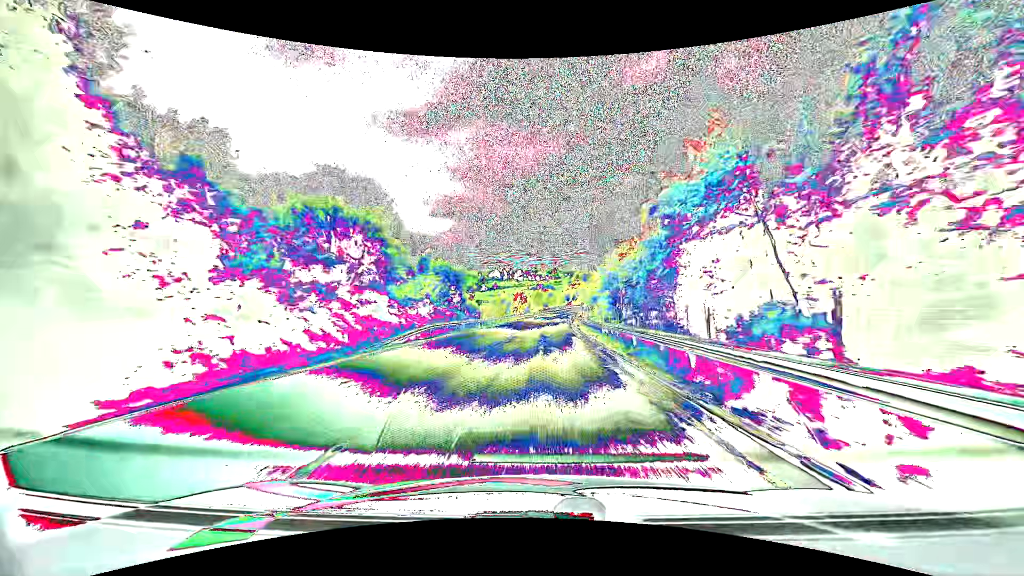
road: primary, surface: asphalt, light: Day
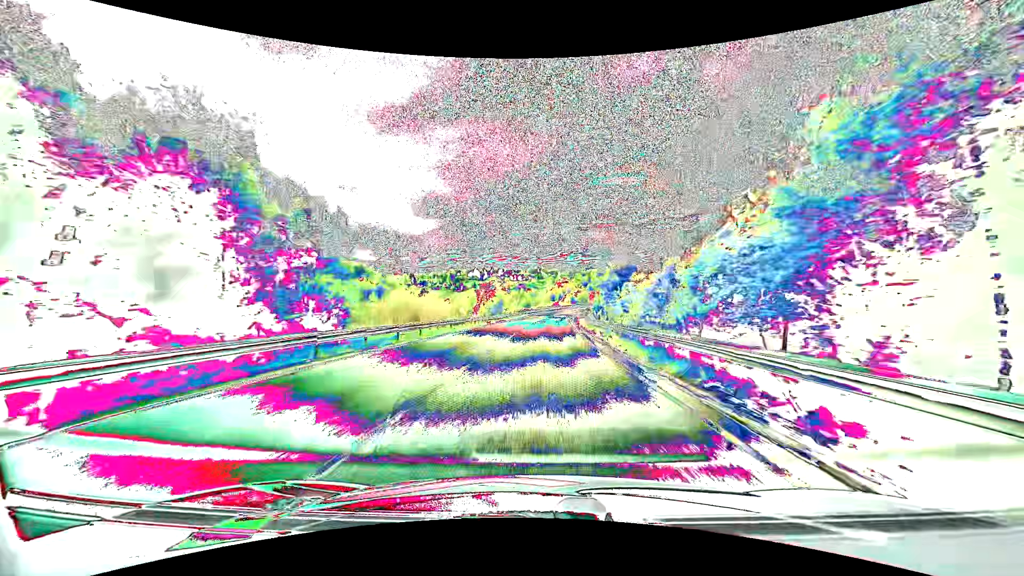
(+1.1, +46.9) m; +3°
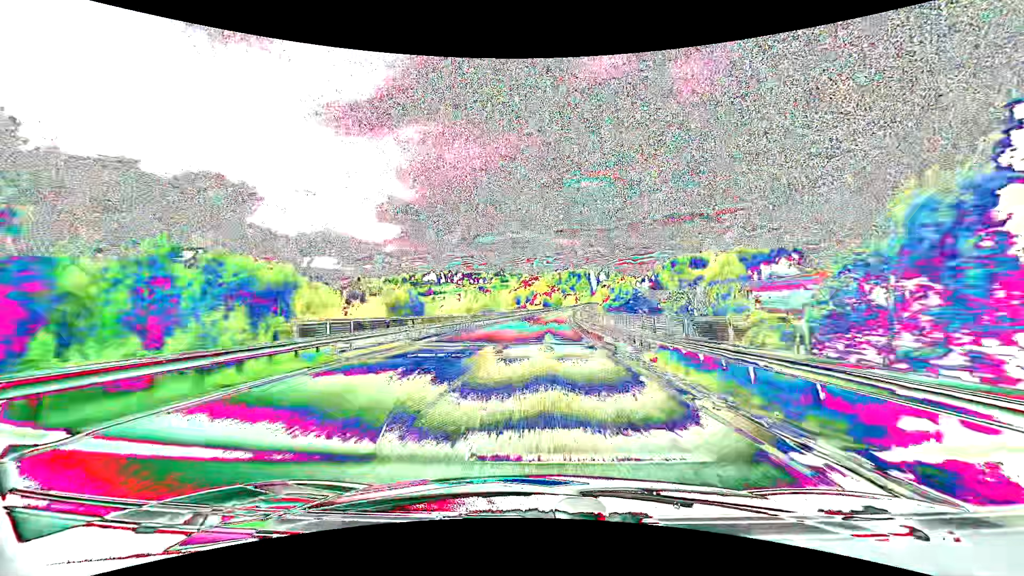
(+2.1, +78.0) m; +4°
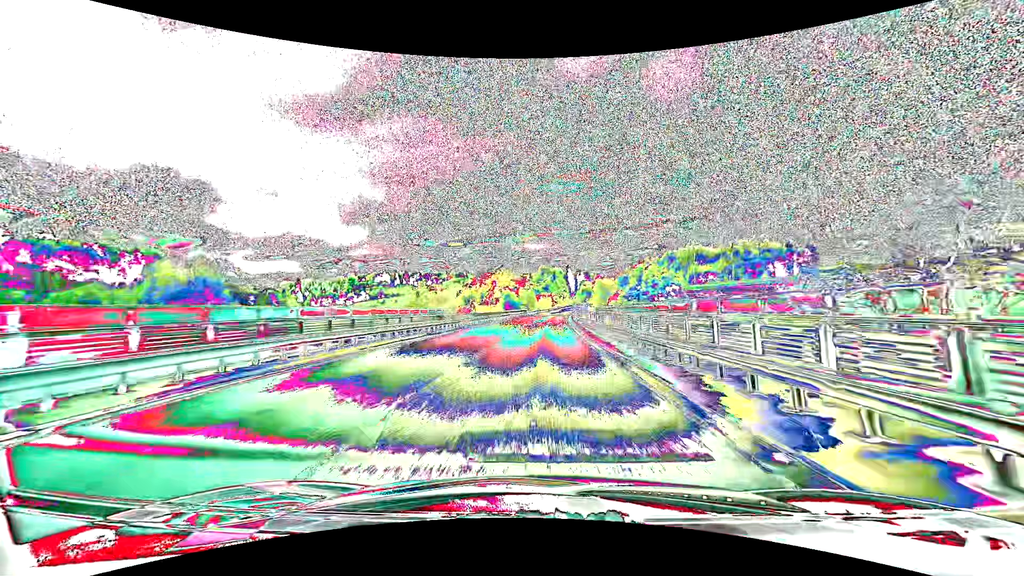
(+2.6, +77.3) m; +4°
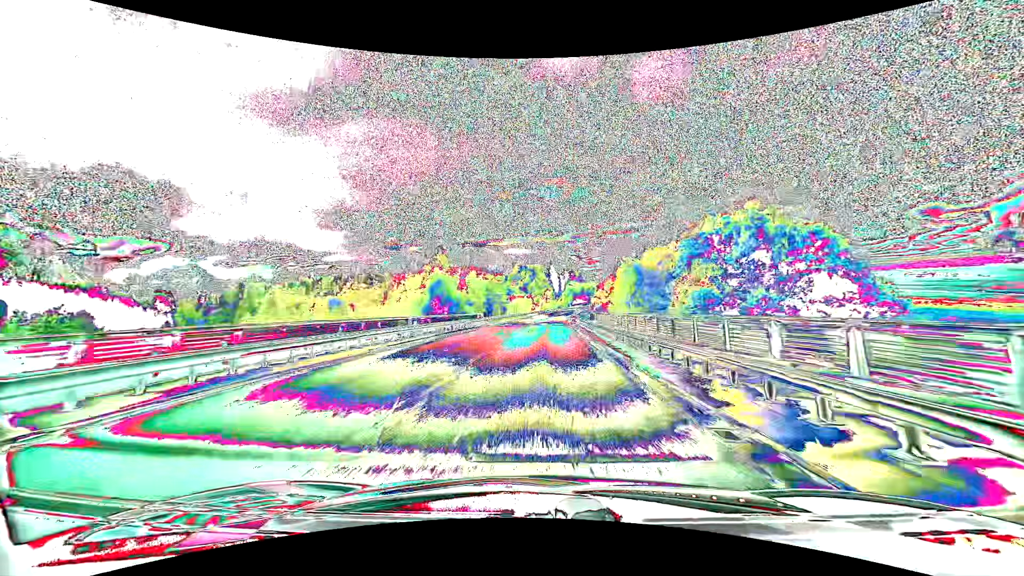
(+1.2, +60.9) m; +2°
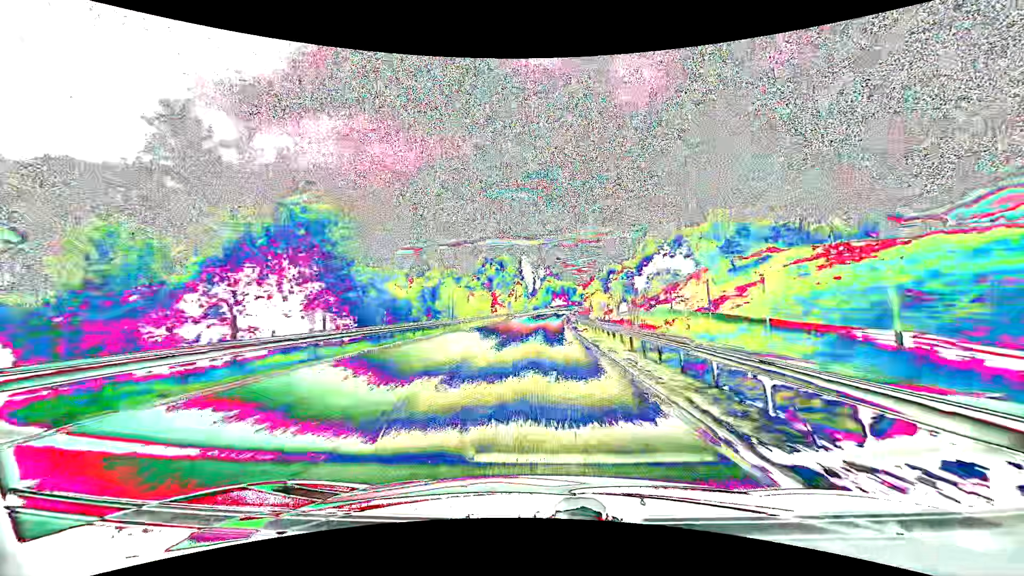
(+1.6, +60.0) m; +3°
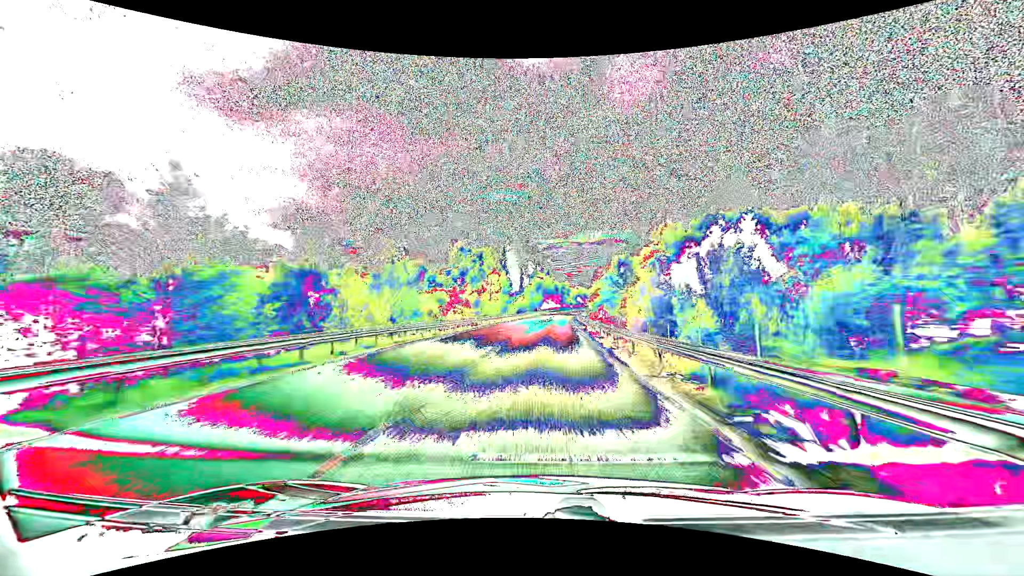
(+0.2, +44.3) m; +1°
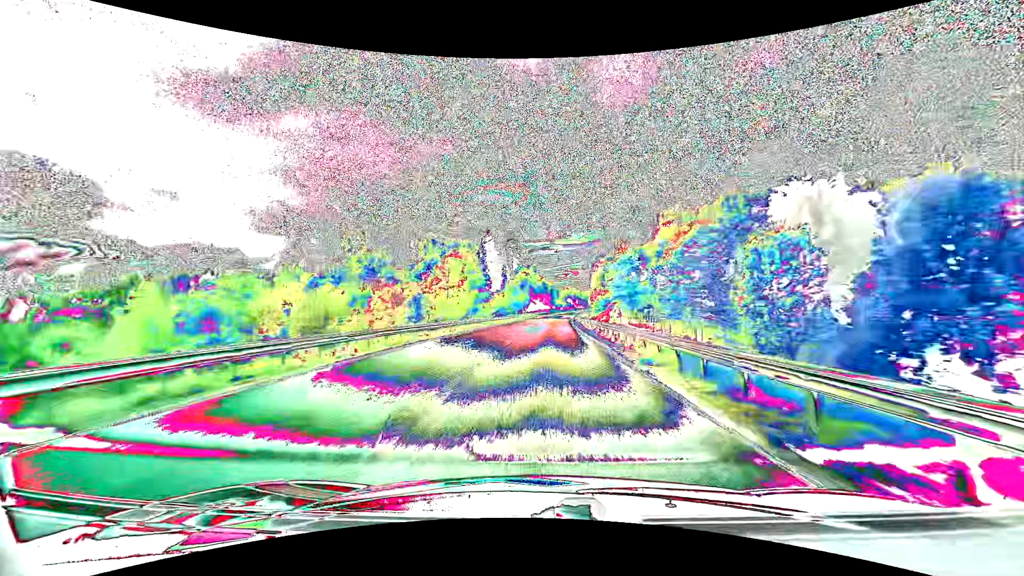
(+0.5, +29.2) m; +2°
(0, +10) (0, +20) (0, +30) (+1, +40) (+1, +50) (+2, +60) (+2, +70) (+3, +80) (+4, +90) (+4, +100) m
